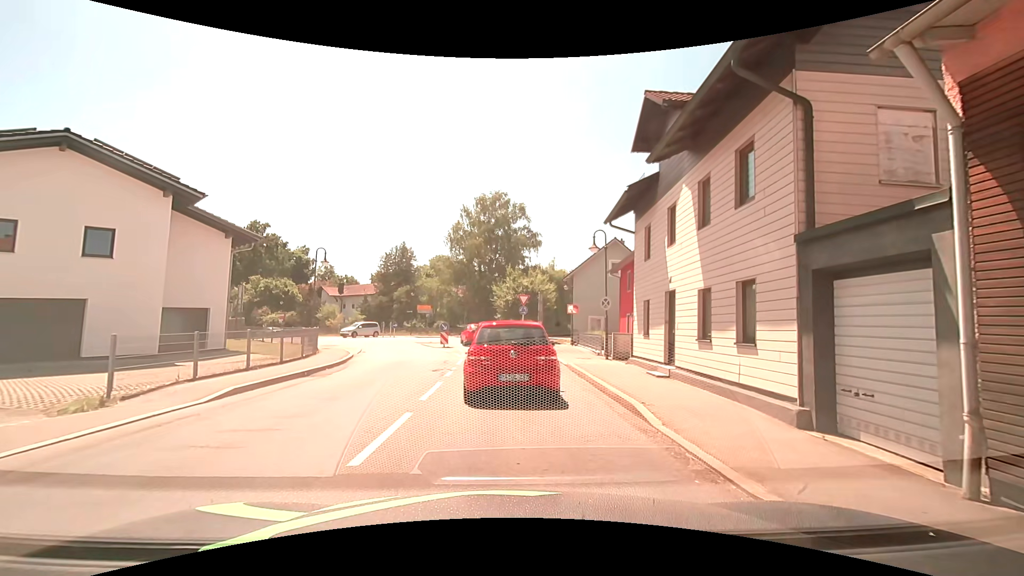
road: secondary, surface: asphalt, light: Day
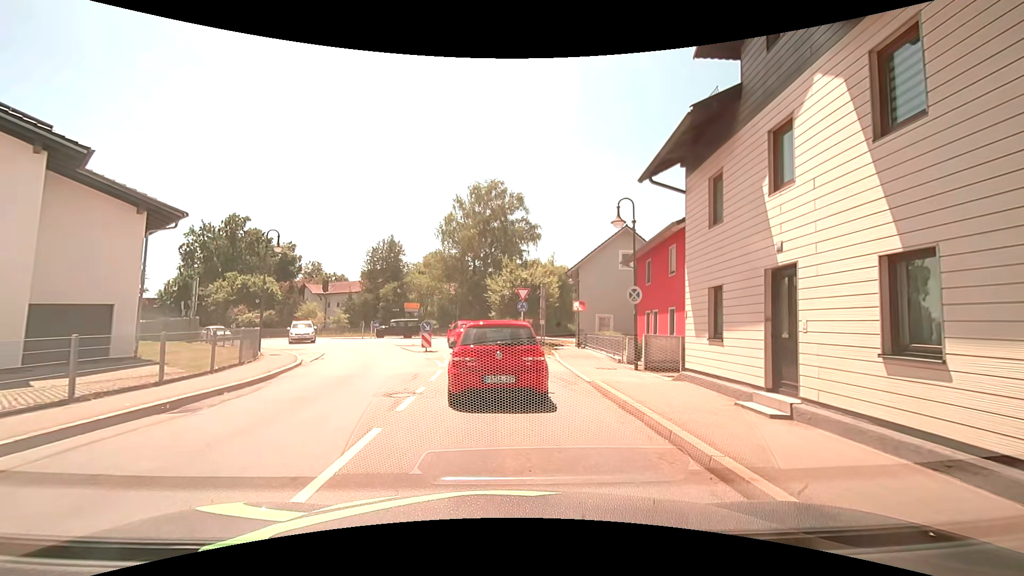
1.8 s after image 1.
(+0.1, +5.7) m; +1°
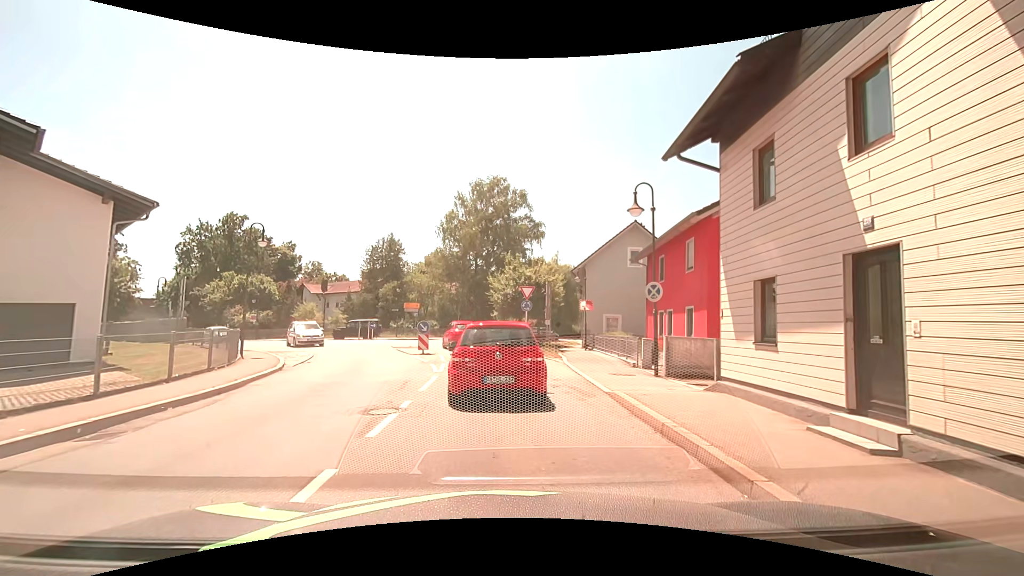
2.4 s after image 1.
(0.0, +1.9) m; 0°
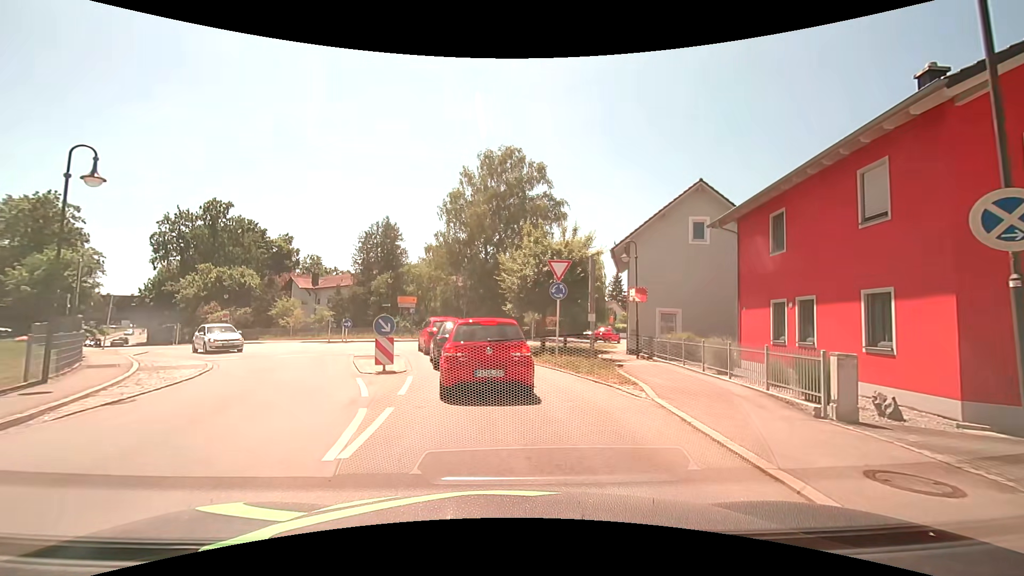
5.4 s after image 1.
(-0.1, +10.2) m; -1°
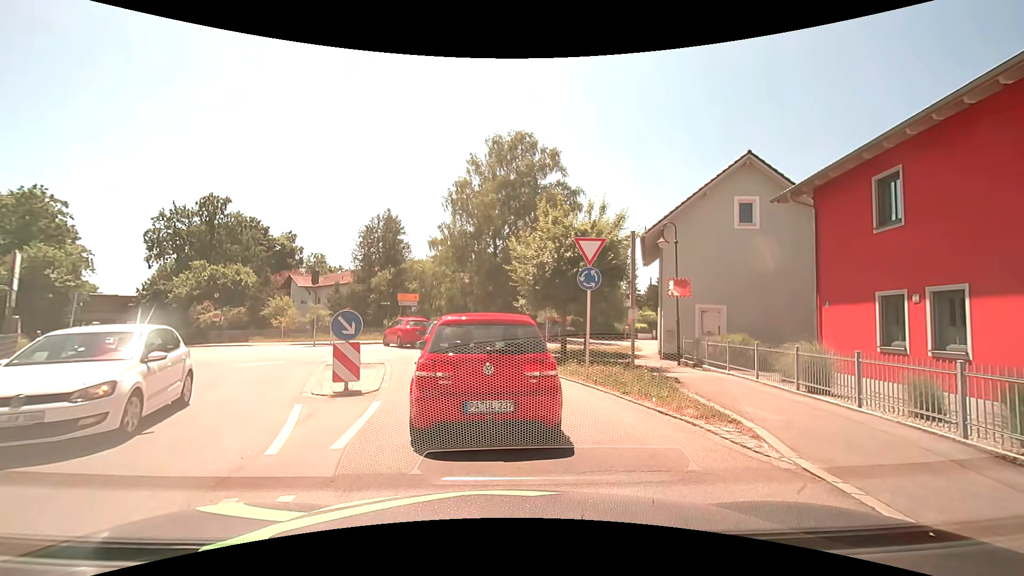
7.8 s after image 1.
(-0.1, +4.0) m; 0°
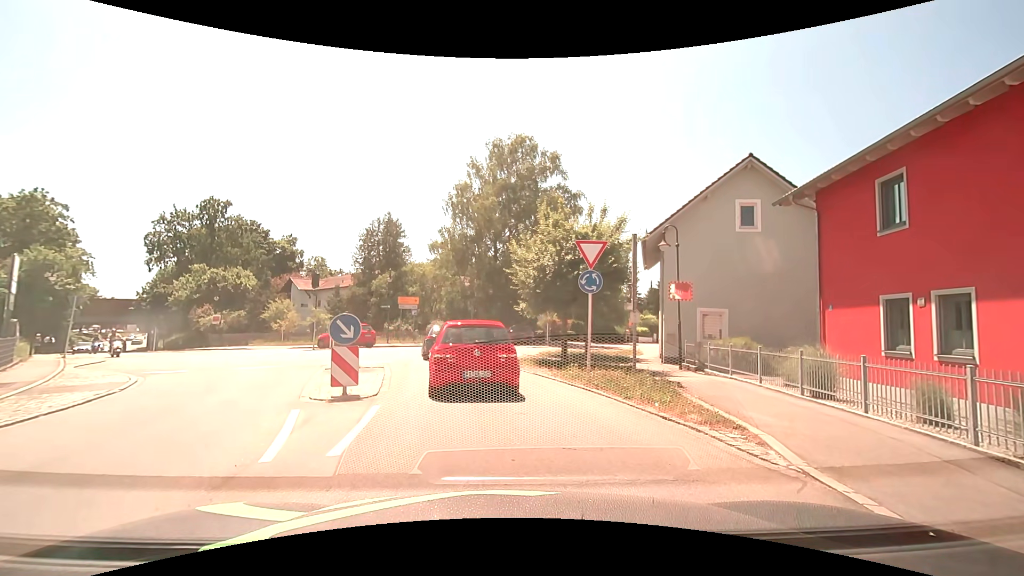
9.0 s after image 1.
(0.0, +0.2) m; 0°
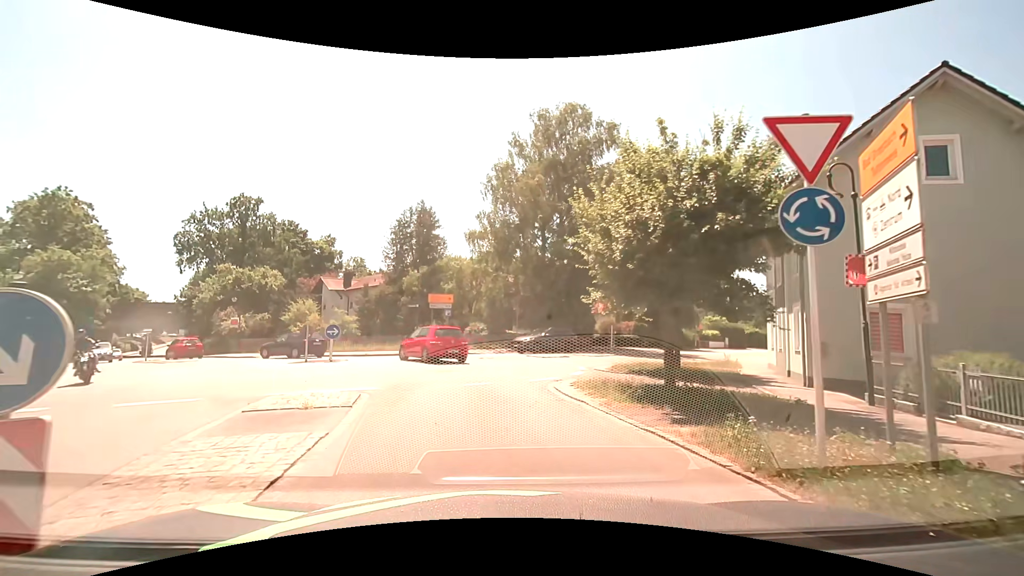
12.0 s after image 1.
(-0.3, +7.8) m; -5°
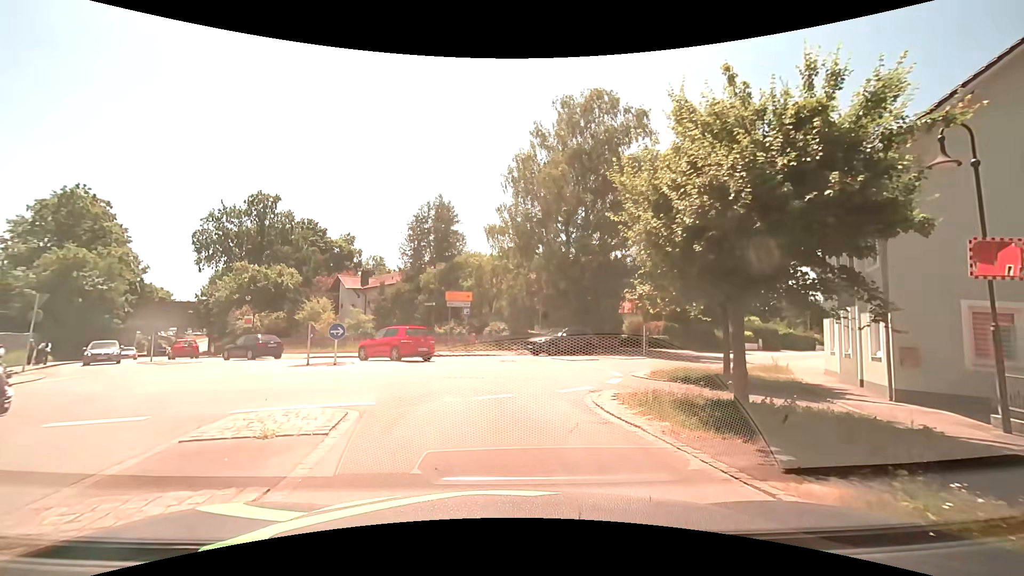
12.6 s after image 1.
(-0.1, +2.3) m; -4°
(0, +10) (+2, +20) (+8, +28) (+15, +35) (+21, +43) (+28, +50) (+35, +58) (+41, +65) (+48, +73) (+54, +80) m
